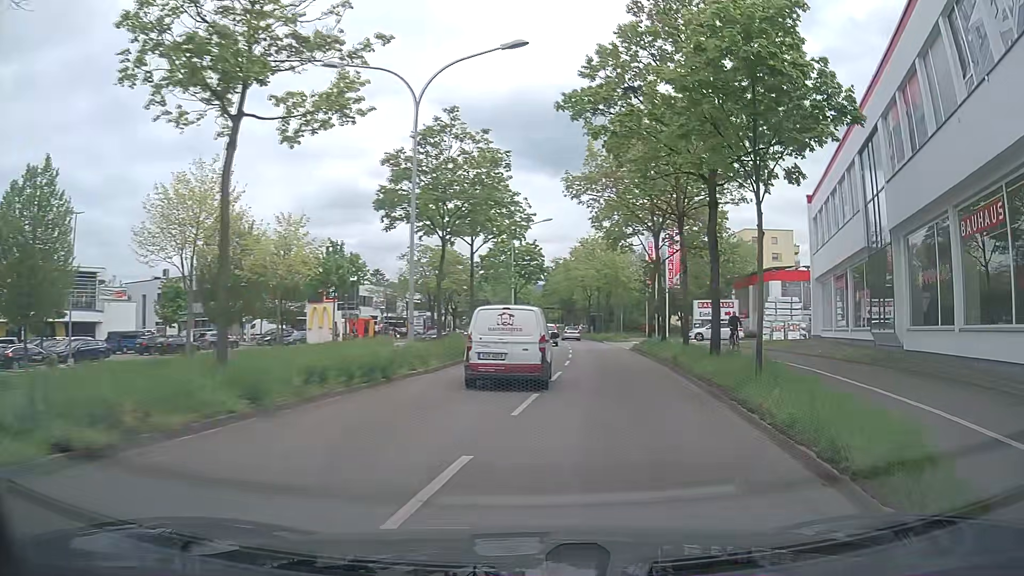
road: primary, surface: asphalt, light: Day
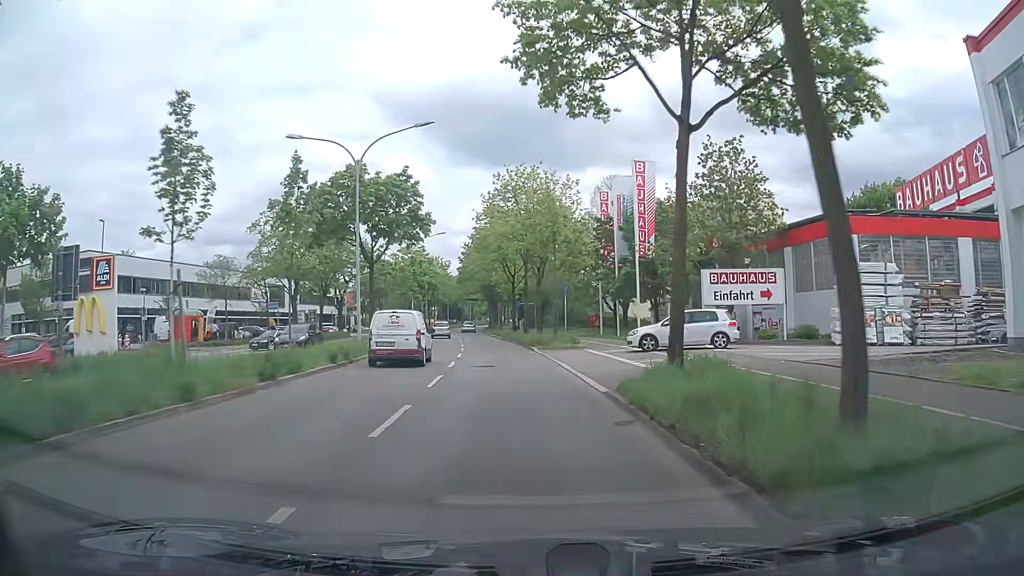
(+2.5, +26.6) m; +4°
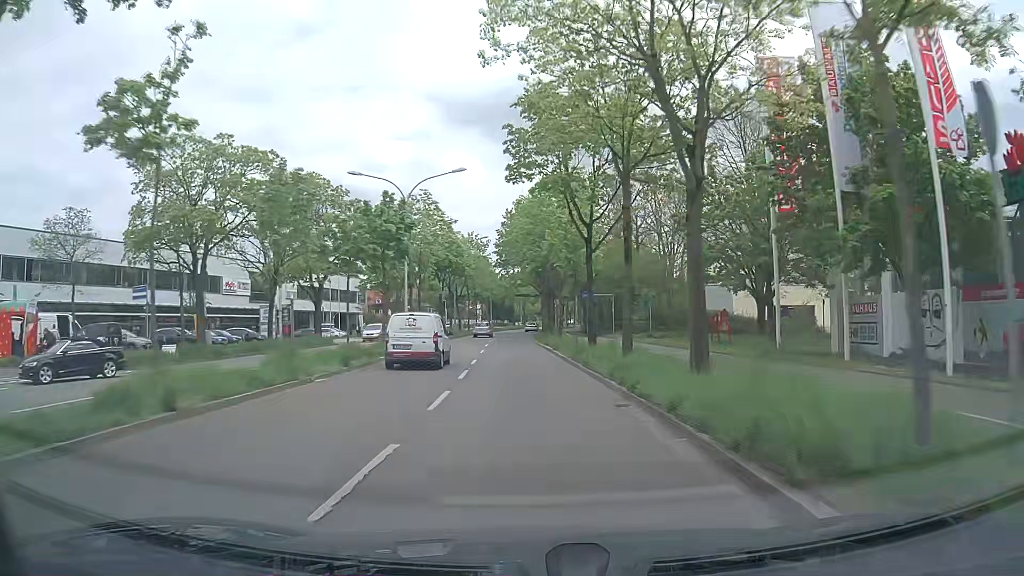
(-0.9, +28.0) m; -4°
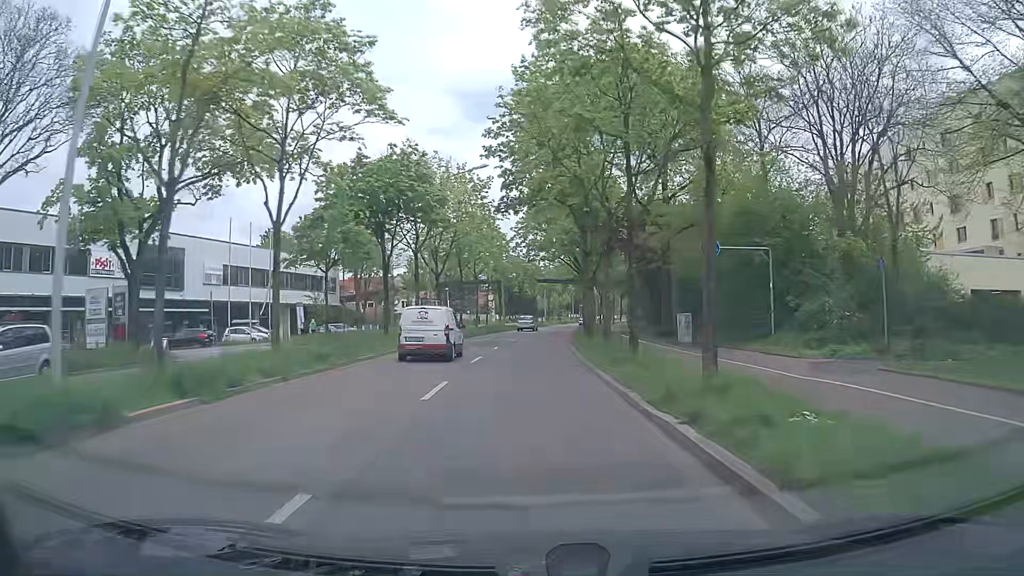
(-0.3, +29.7) m; -1°
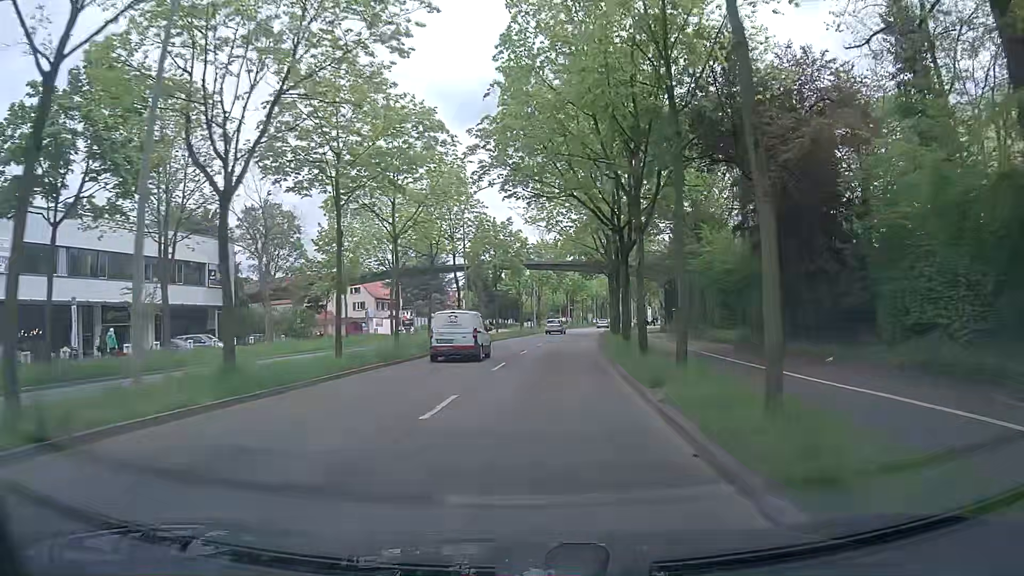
(+0.1, +28.9) m; +2°
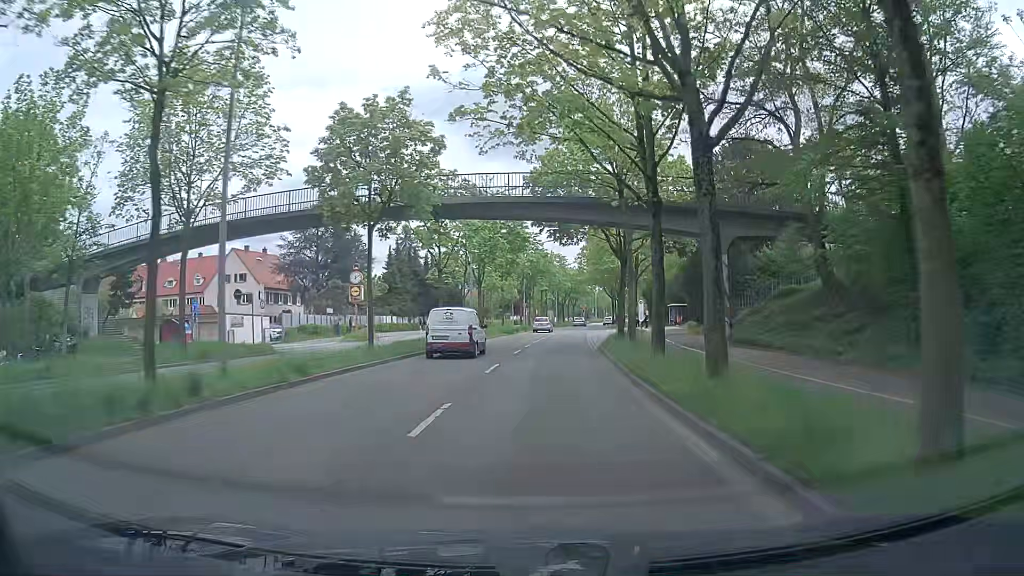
(+0.5, +28.7) m; +3°
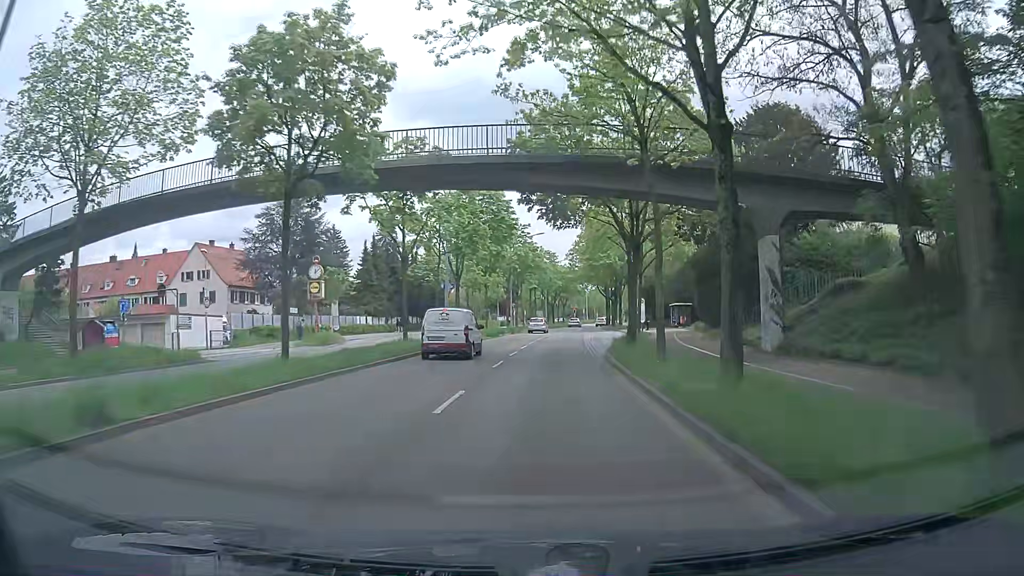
(0.0, +7.1) m; +1°
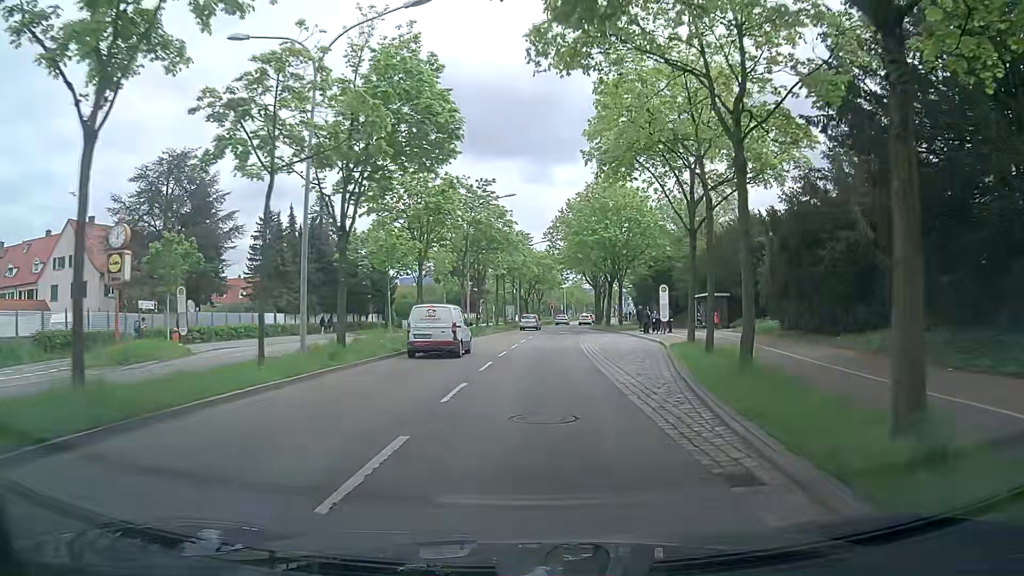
(+0.4, +20.0) m; +1°
(0, +10) (0, +20) (+1, +30) (+1, +40) (+2, +50) (+3, +60) (+3, +70) (+3, +80) (+4, +90) (+6, +100) m
